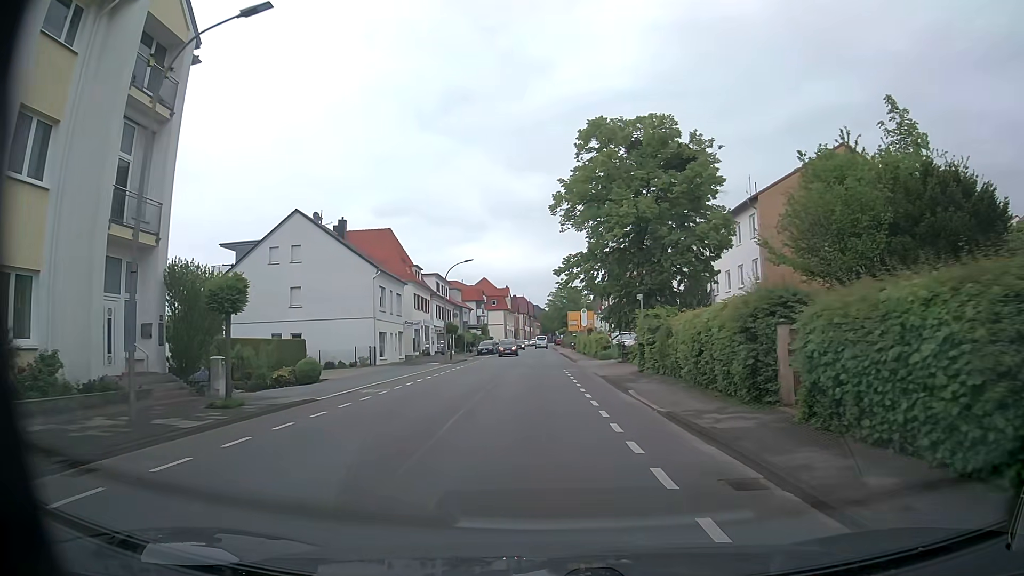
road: tertiary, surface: asphalt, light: Day
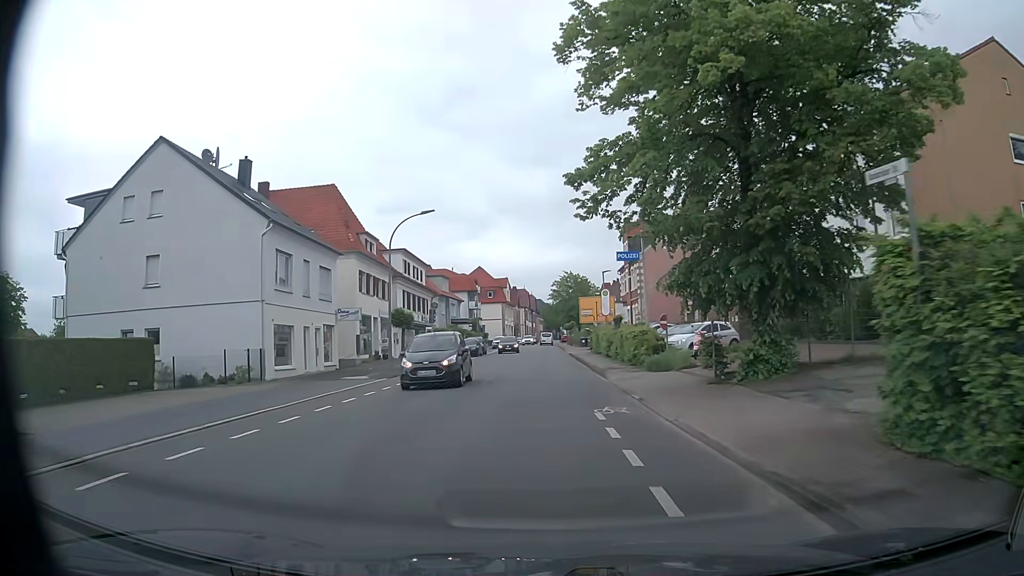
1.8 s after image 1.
(0.0, +19.7) m; 0°
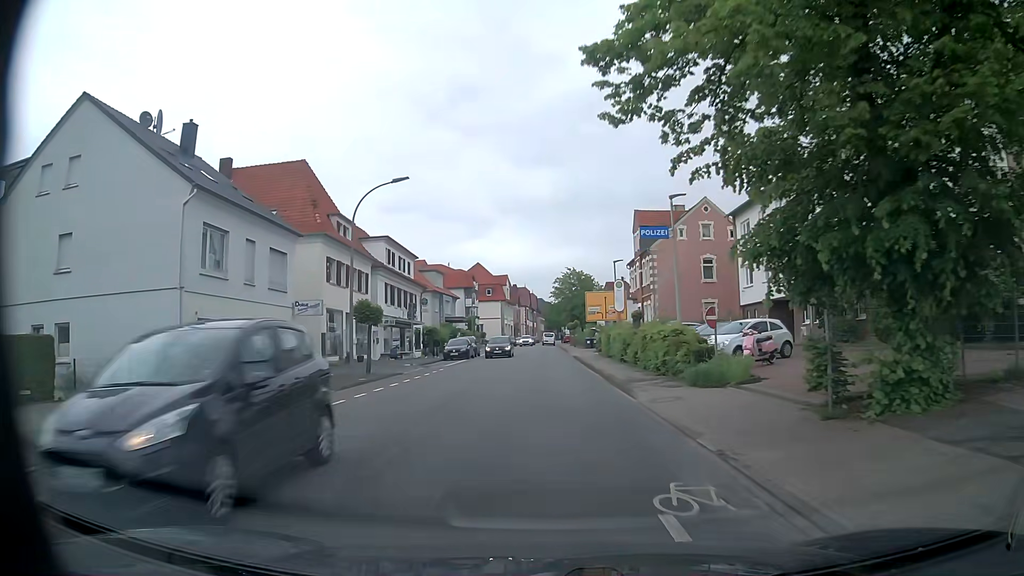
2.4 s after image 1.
(0.0, +7.0) m; 0°
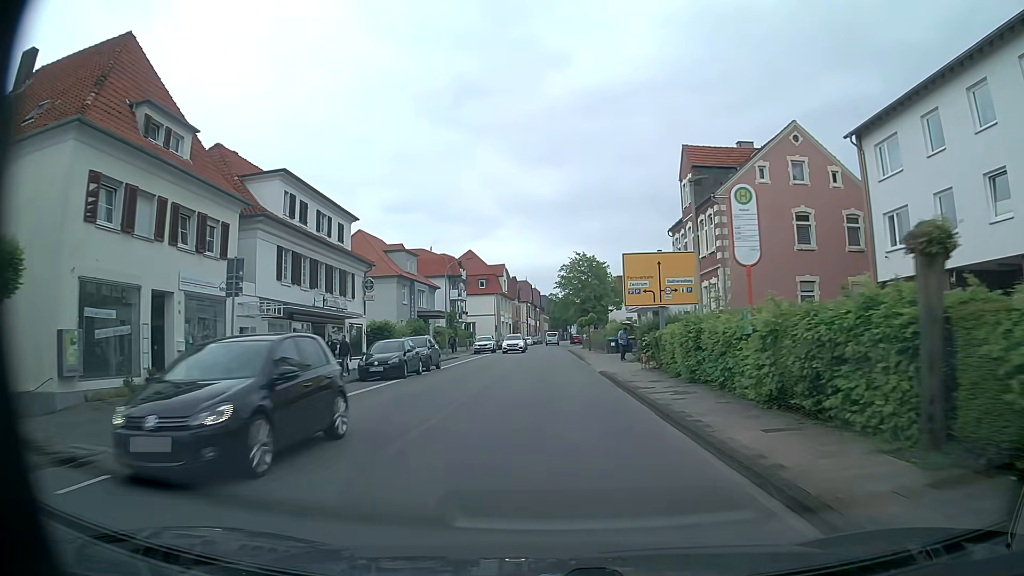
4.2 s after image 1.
(-0.1, +21.6) m; 0°
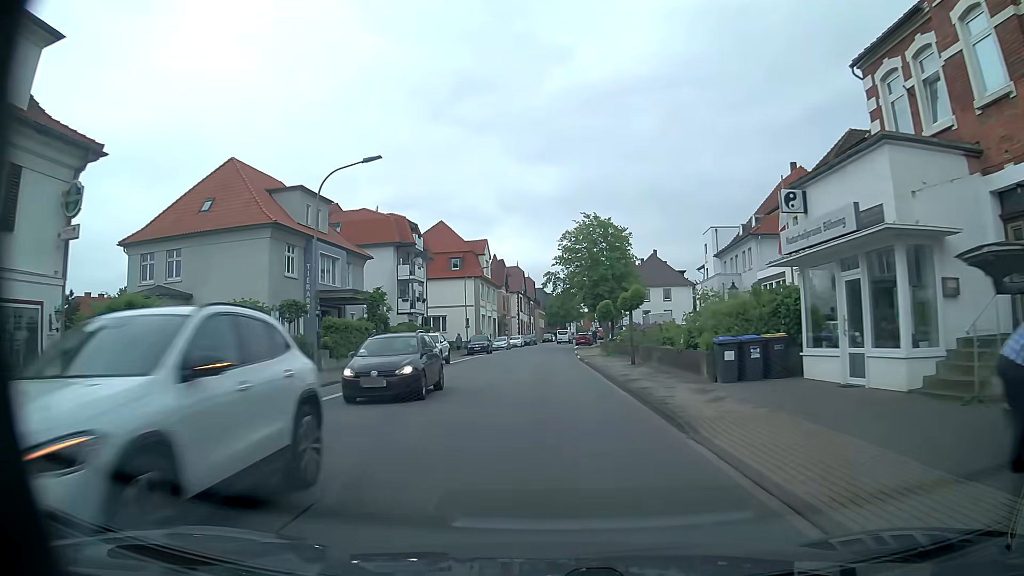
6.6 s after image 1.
(0.0, +29.7) m; 0°
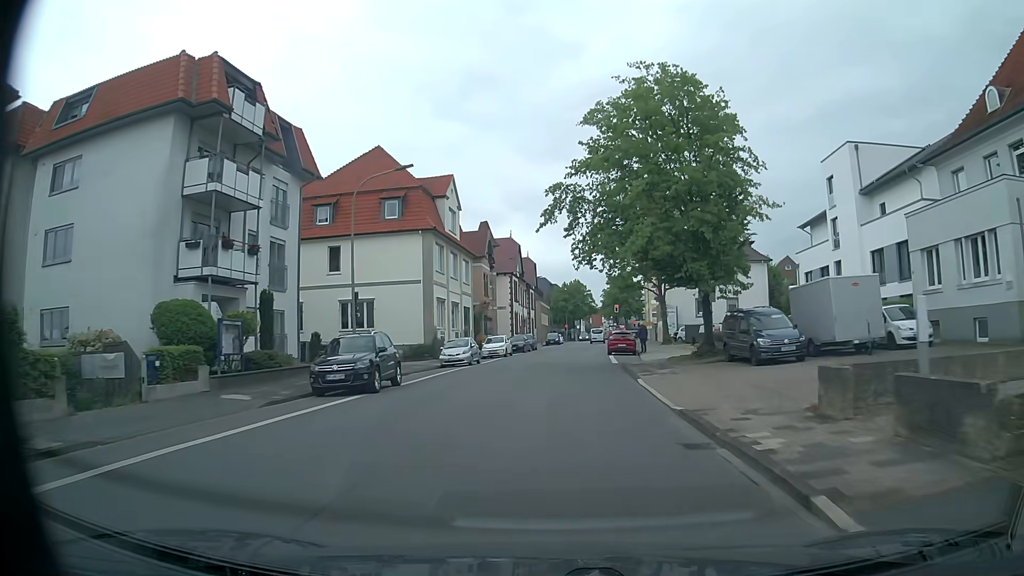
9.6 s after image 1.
(-0.3, +37.7) m; 0°
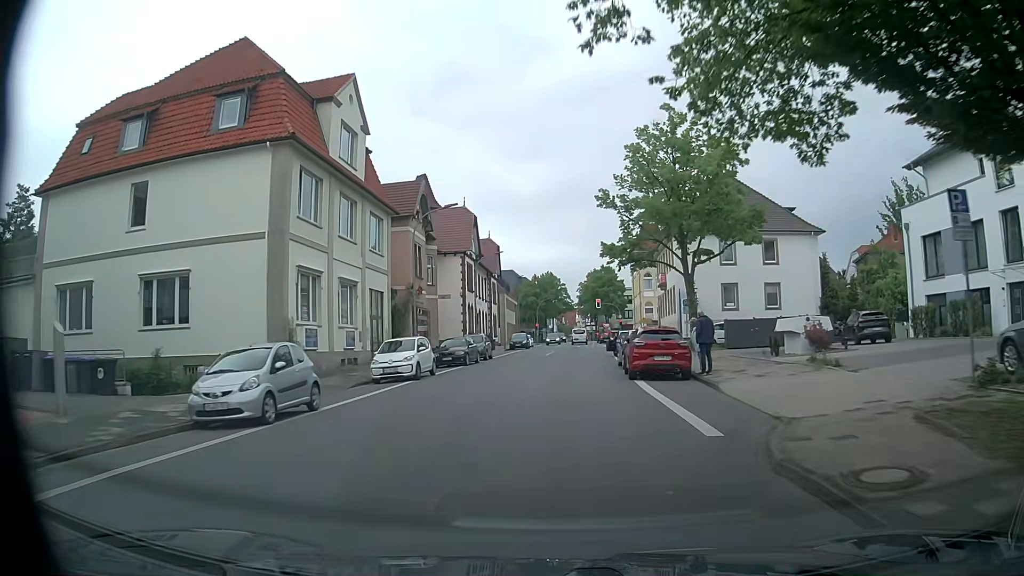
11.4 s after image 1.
(+0.4, +22.8) m; +2°
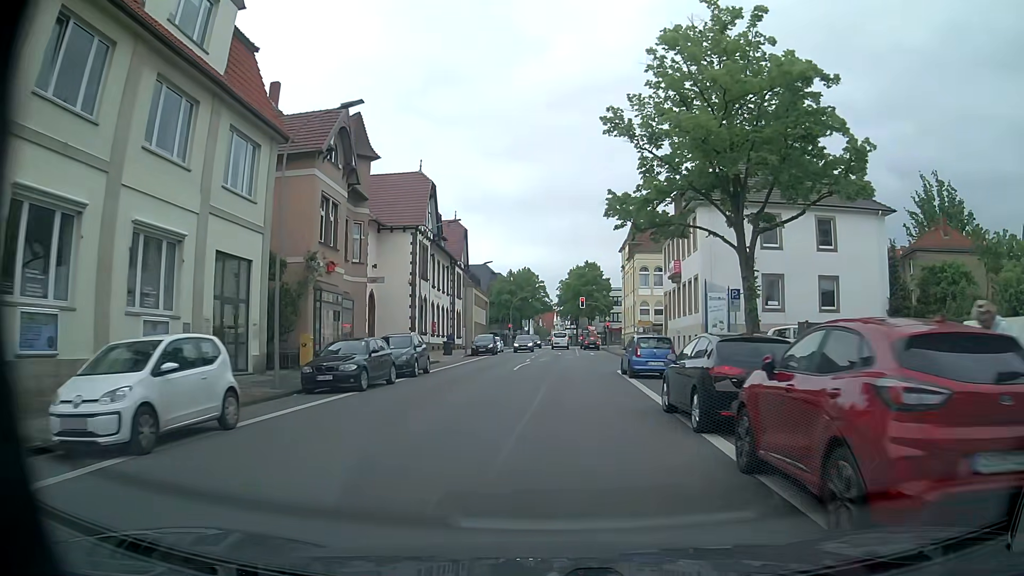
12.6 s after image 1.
(+0.3, +15.2) m; +2°
(0, +10) (0, +20) (+1, +30) (+1, +40) (+1, +50) (+2, +60) (+2, +70) (+2, +80) (+3, +90) (+2, +100) m
